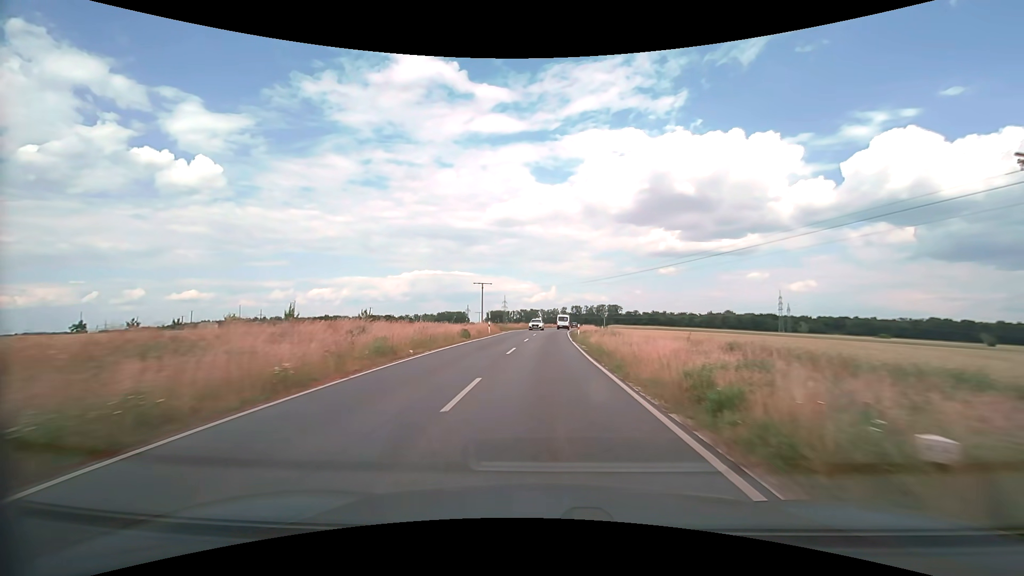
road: secondary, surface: asphalt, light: Day
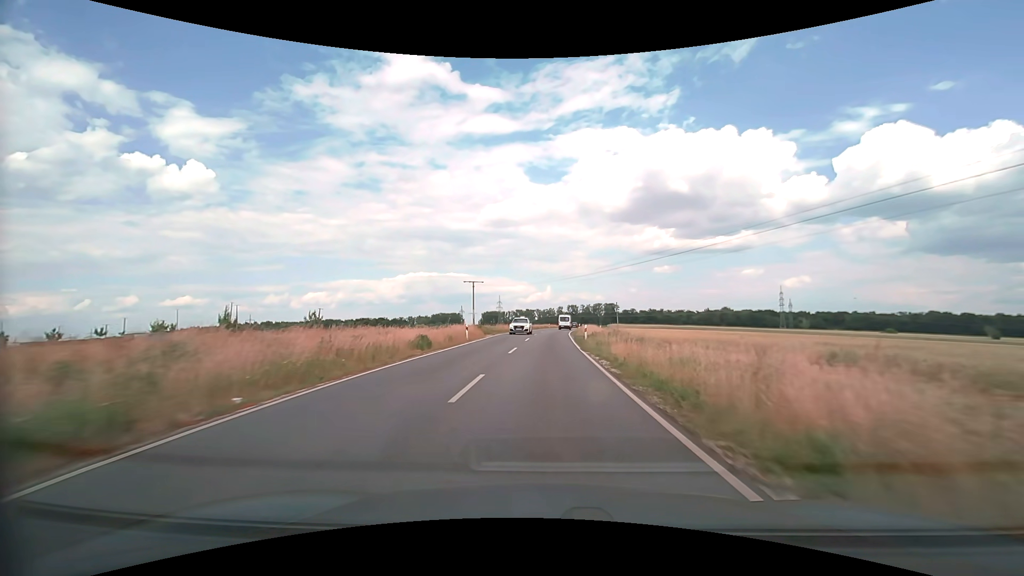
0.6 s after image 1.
(0.0, +11.2) m; +1°
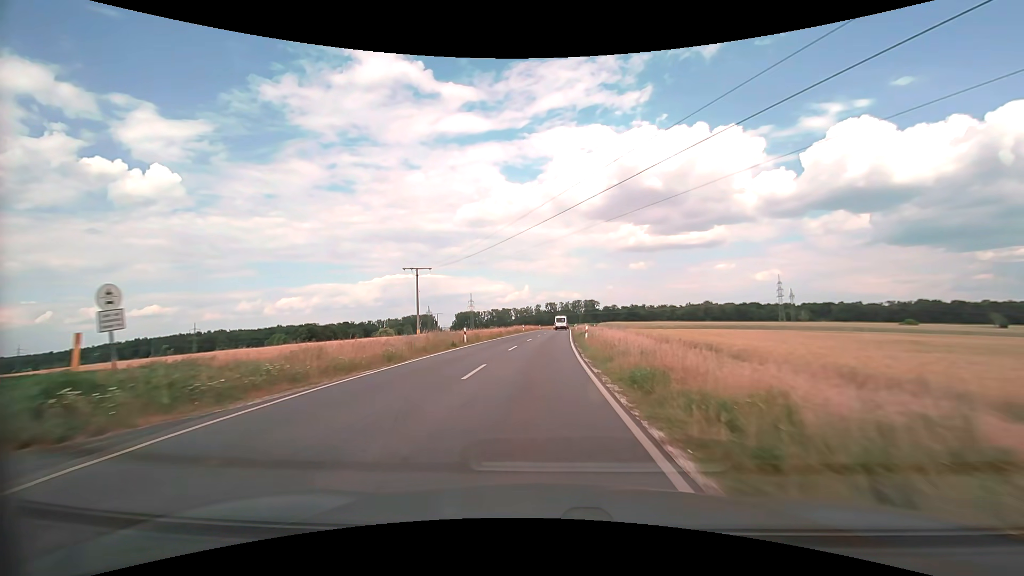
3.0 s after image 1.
(+1.0, +44.1) m; +2°
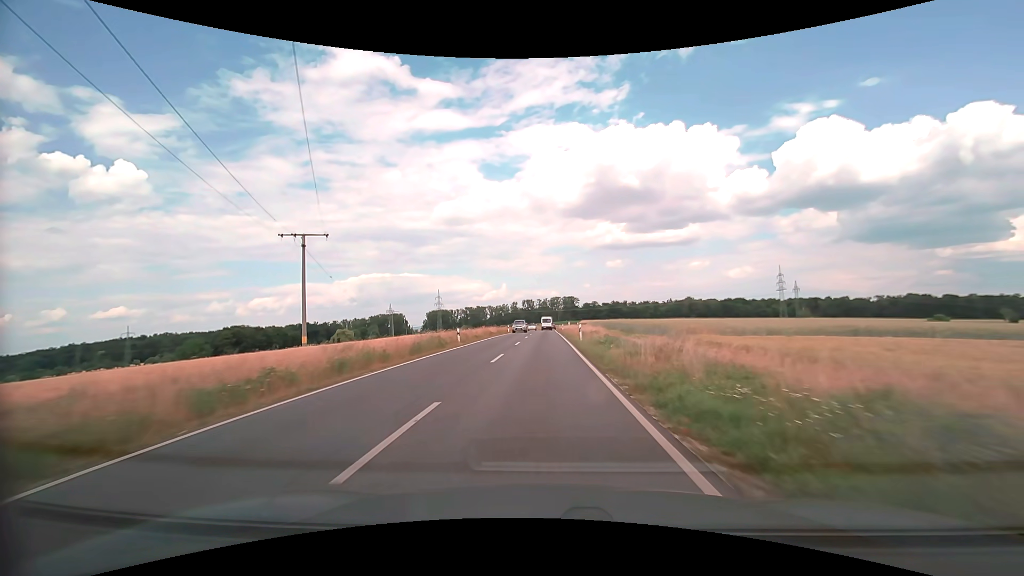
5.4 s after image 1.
(+0.9, +43.3) m; +2°
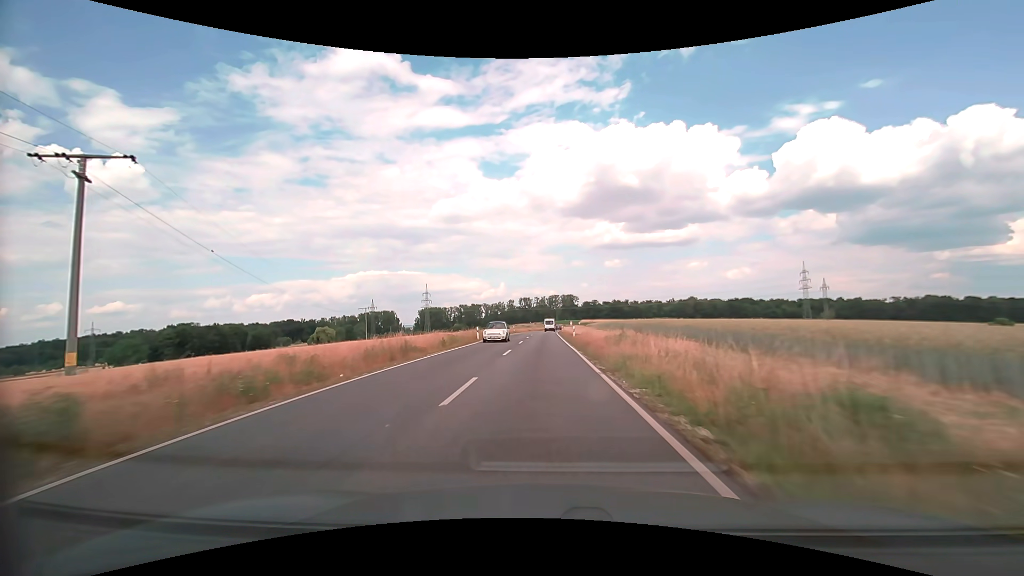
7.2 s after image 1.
(+0.2, +32.4) m; 0°
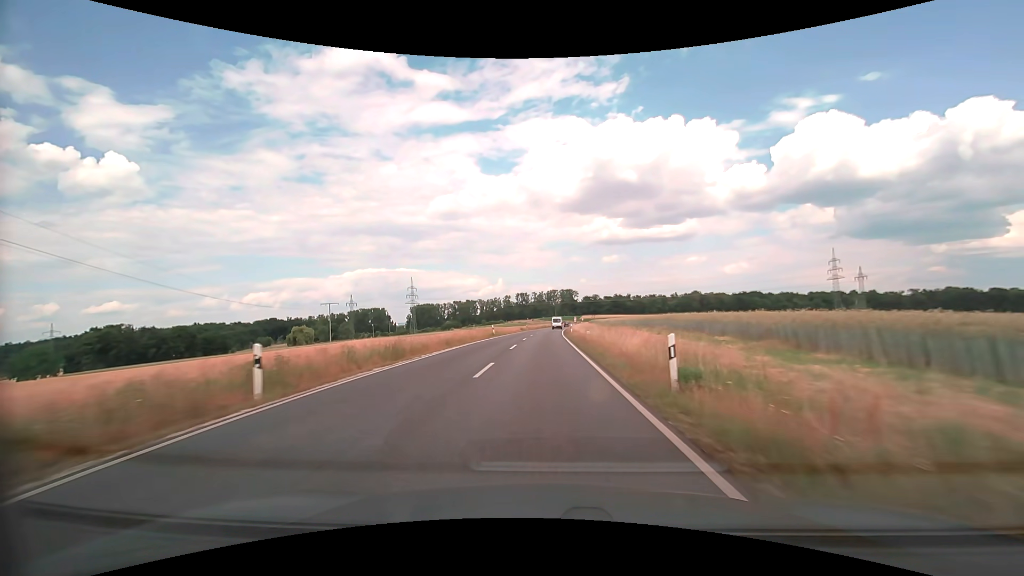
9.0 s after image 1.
(+0.1, +32.4) m; 0°
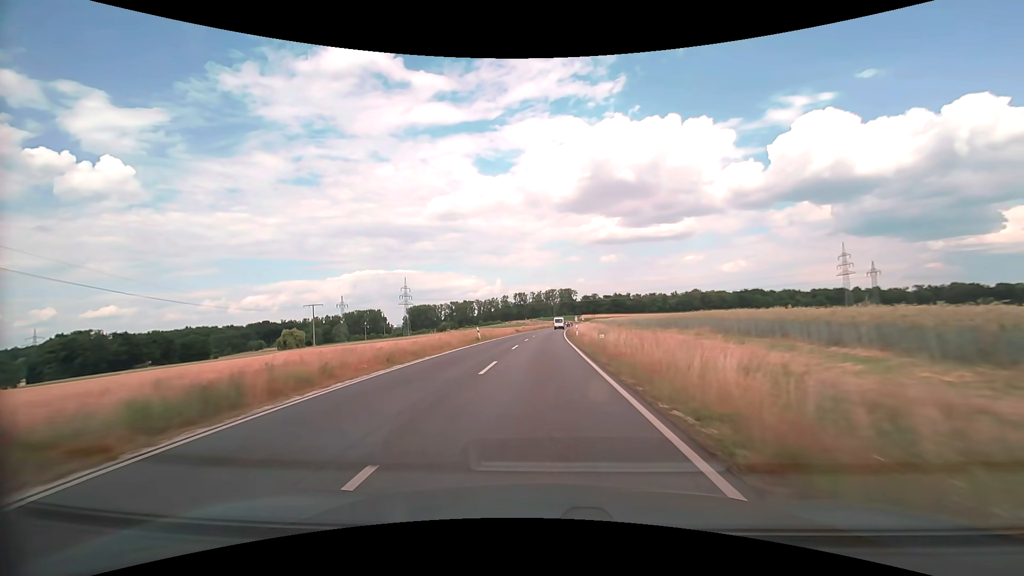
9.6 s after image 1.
(0.0, +10.8) m; 0°
